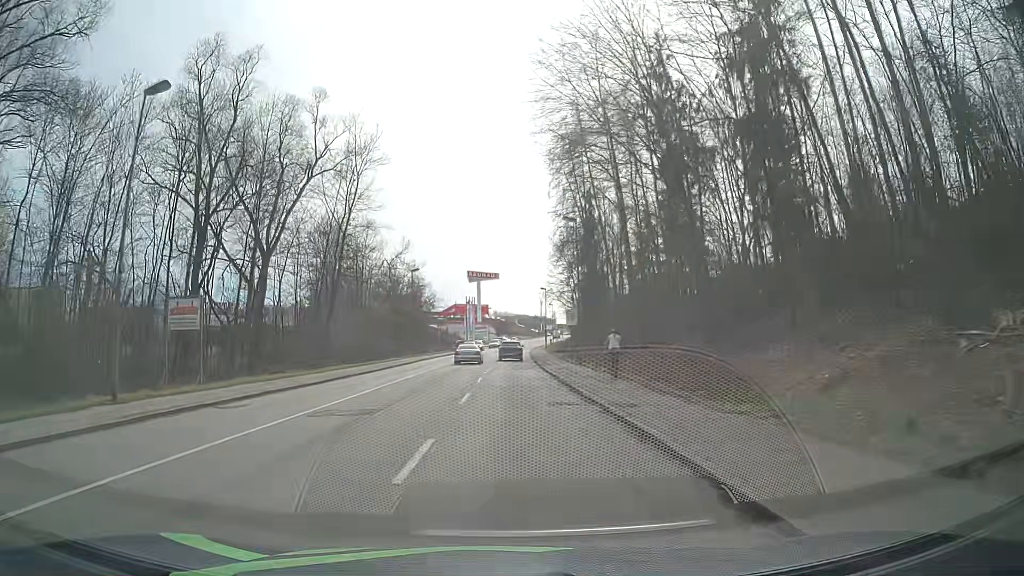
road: tertiary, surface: asphalt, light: Day
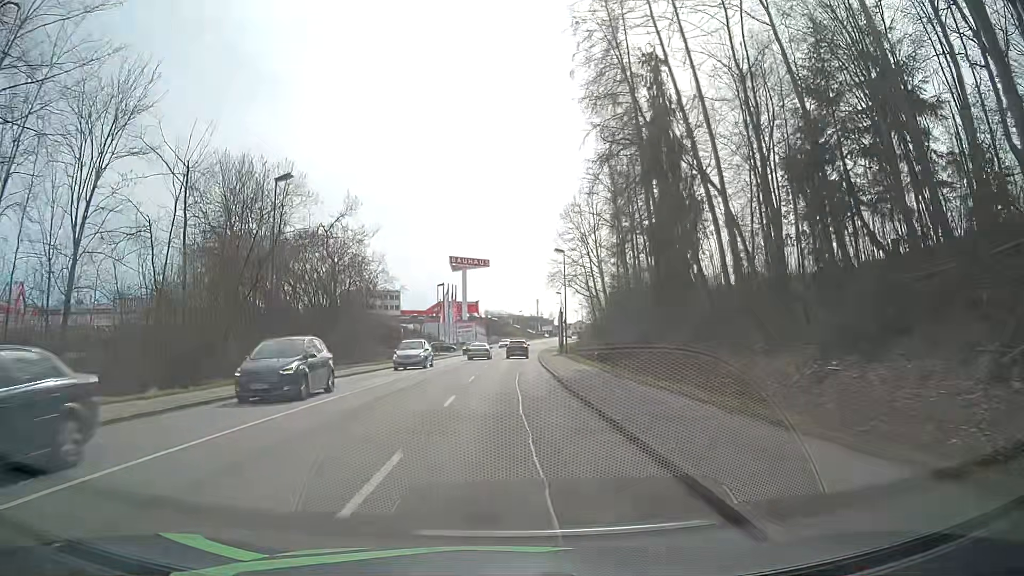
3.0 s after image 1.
(-0.2, +37.4) m; 0°
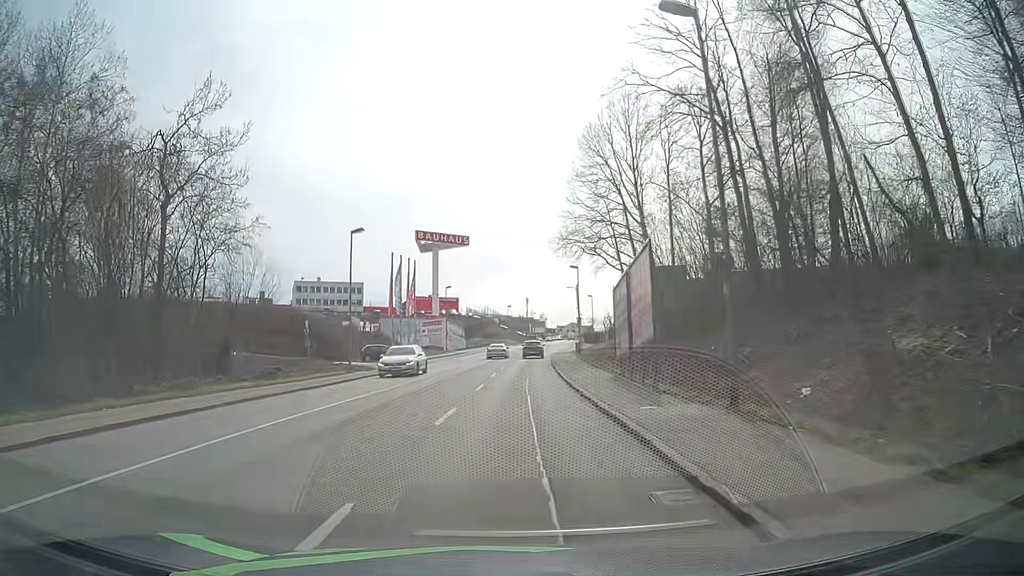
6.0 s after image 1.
(+0.1, +38.6) m; +1°
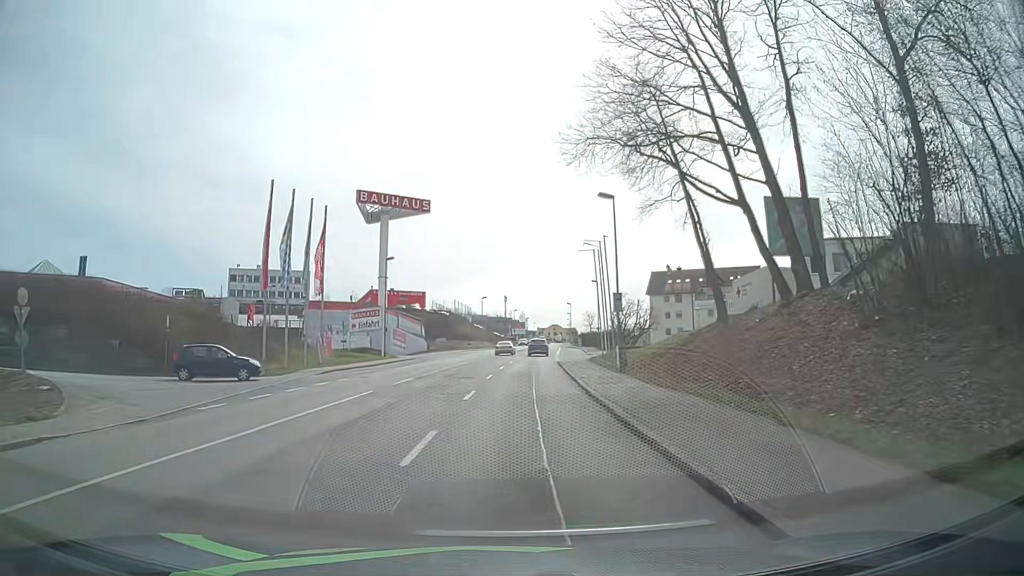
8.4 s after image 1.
(+0.5, +31.3) m; +2°
(0, +10) (0, +20) (+1, +30) (+1, +40) (+2, +50) (+2, +60) (+3, +70) (+4, +80) (+5, +90) (+6, +100) m
